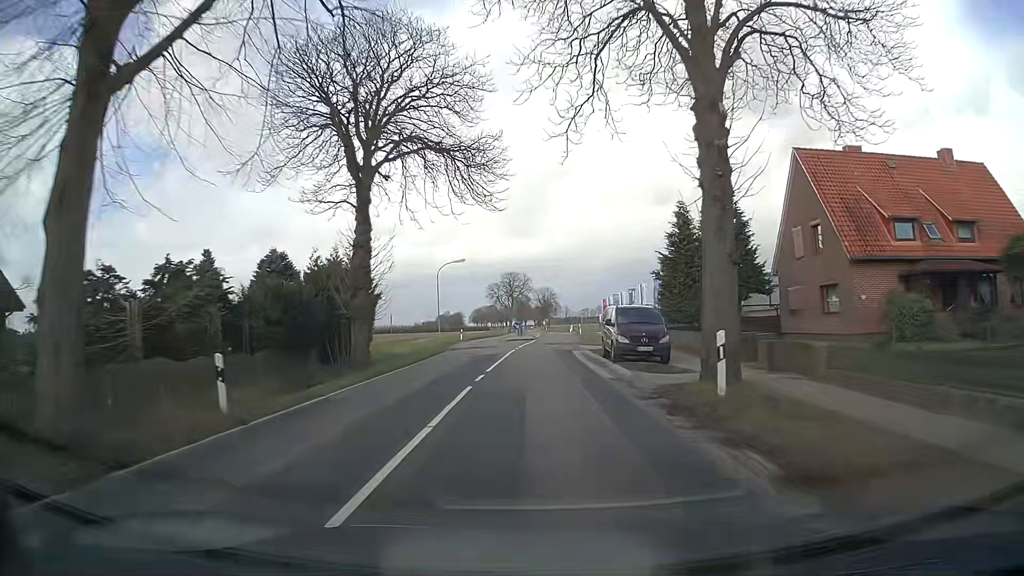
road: secondary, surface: asphalt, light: Day
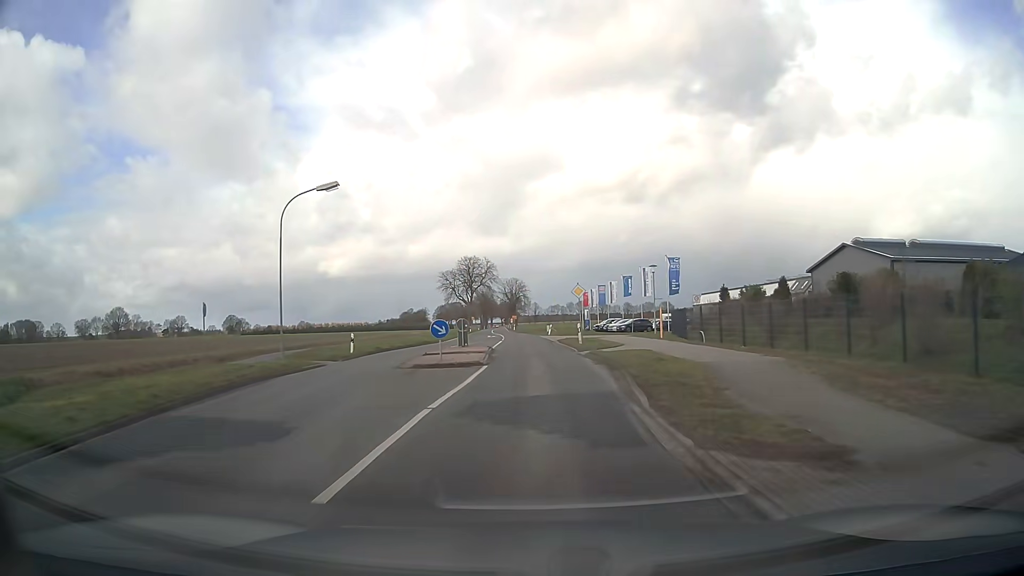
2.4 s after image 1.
(+0.5, +31.9) m; +3°
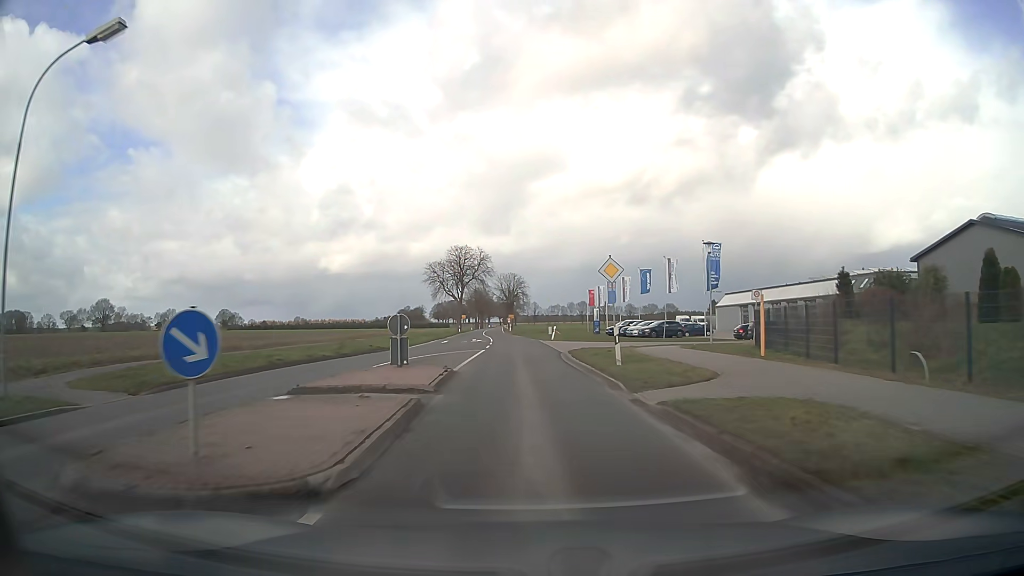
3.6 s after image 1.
(+0.1, +15.9) m; 0°
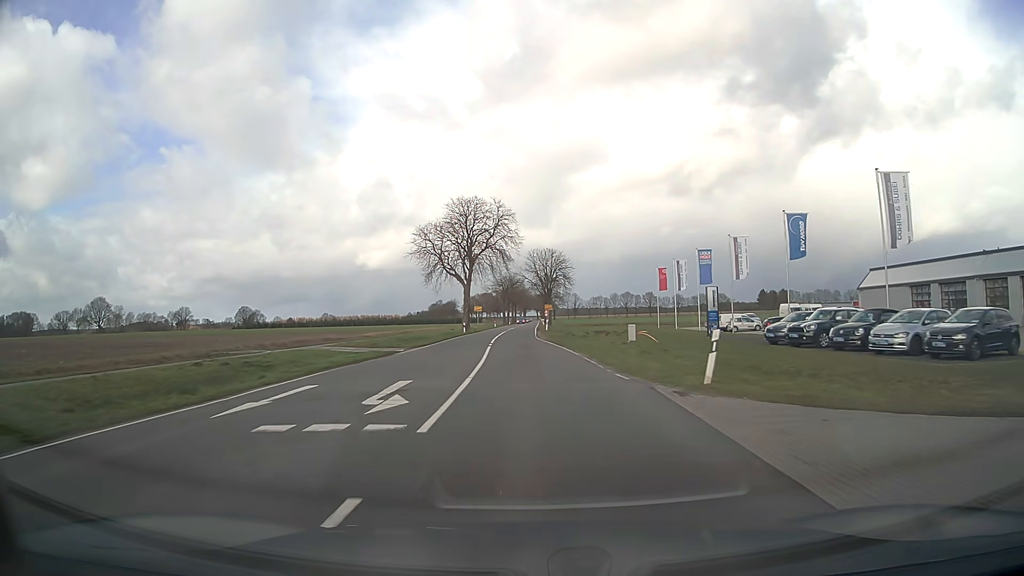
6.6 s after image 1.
(-0.9, +39.8) m; -3°
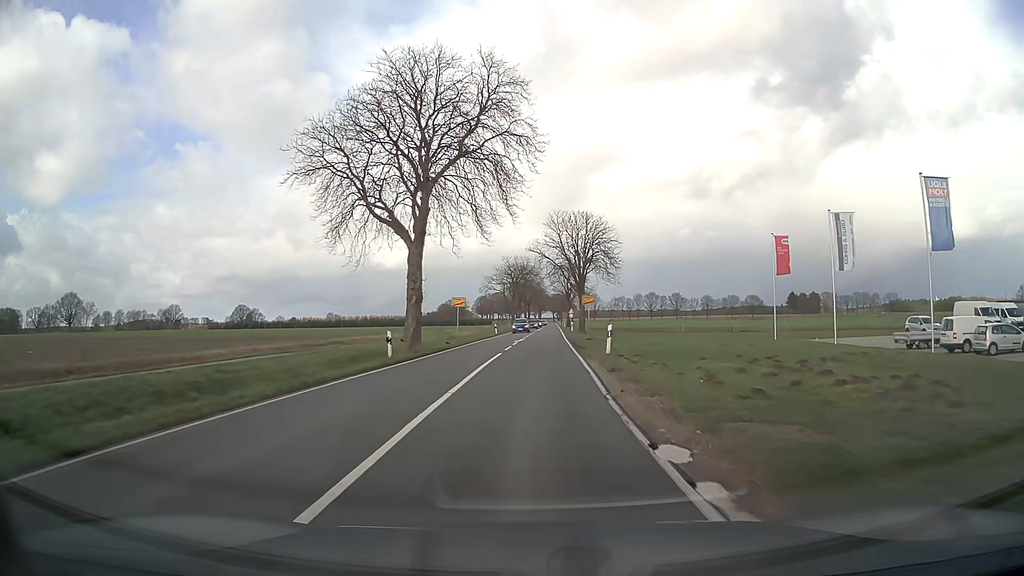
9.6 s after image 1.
(-0.8, +39.8) m; -1°
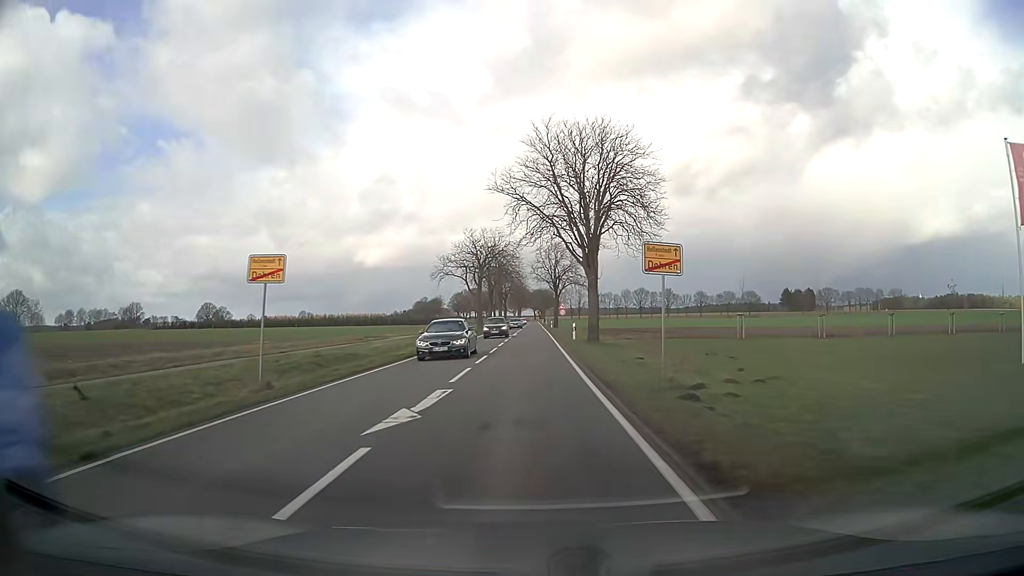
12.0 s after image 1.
(+0.6, +31.7) m; +2°
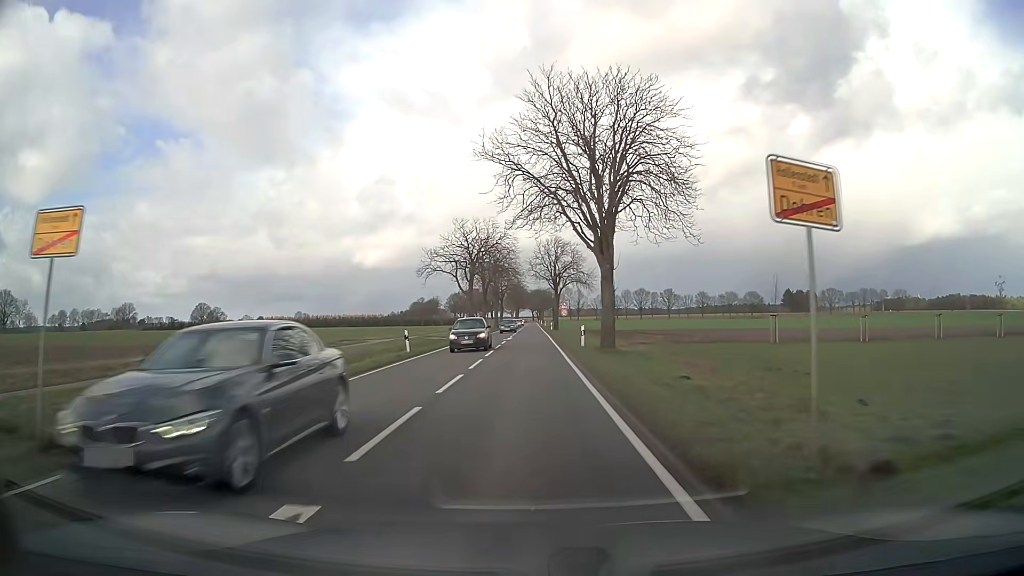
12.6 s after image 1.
(0.0, +8.0) m; 0°
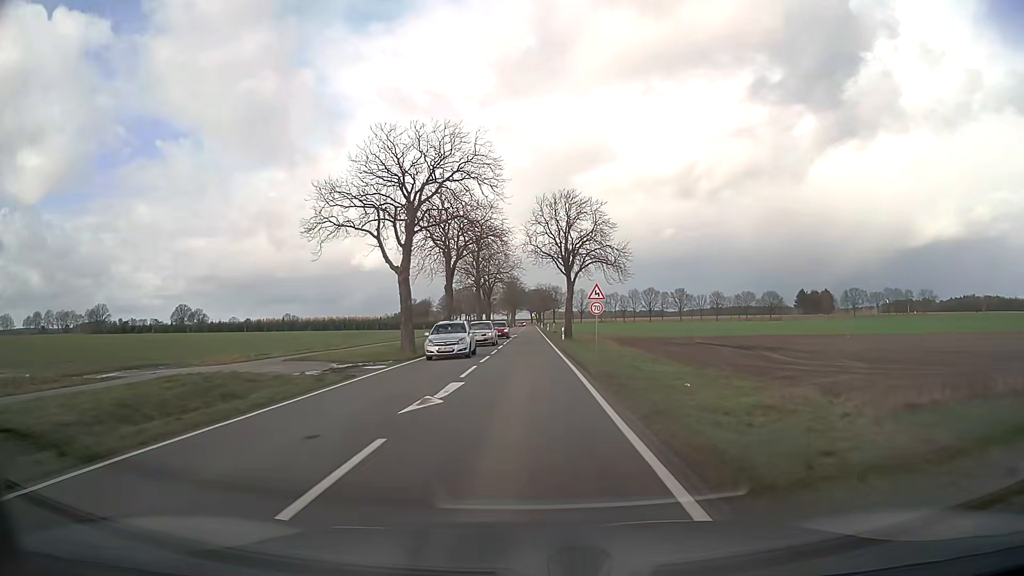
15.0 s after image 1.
(0.0, +33.8) m; 0°
(0, +10) (0, +20) (0, +30) (0, +40) (0, +50) (0, +60) (0, +70) (0, +80) (0, +90) (0, +100) m
